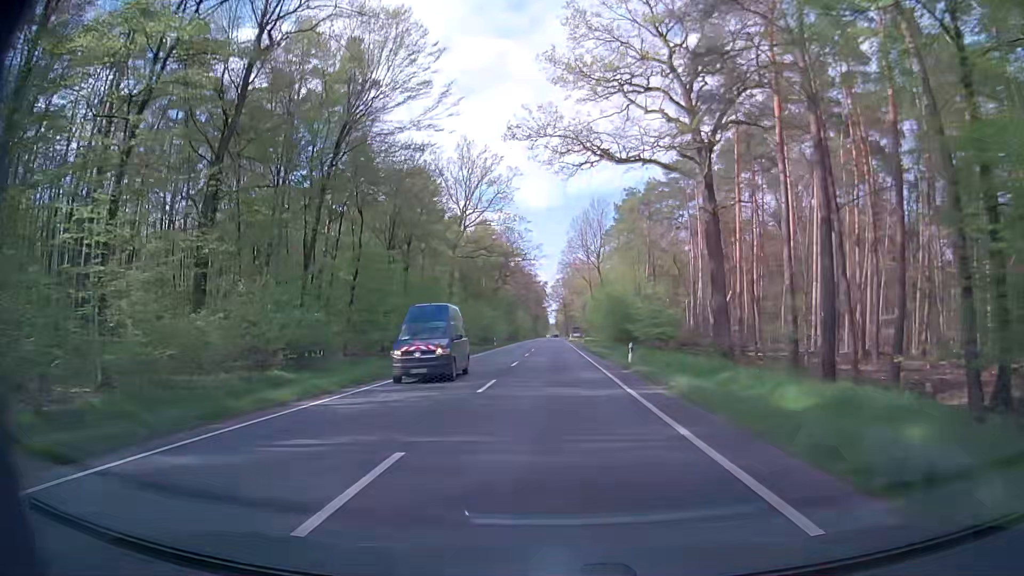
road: primary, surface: asphalt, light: Day
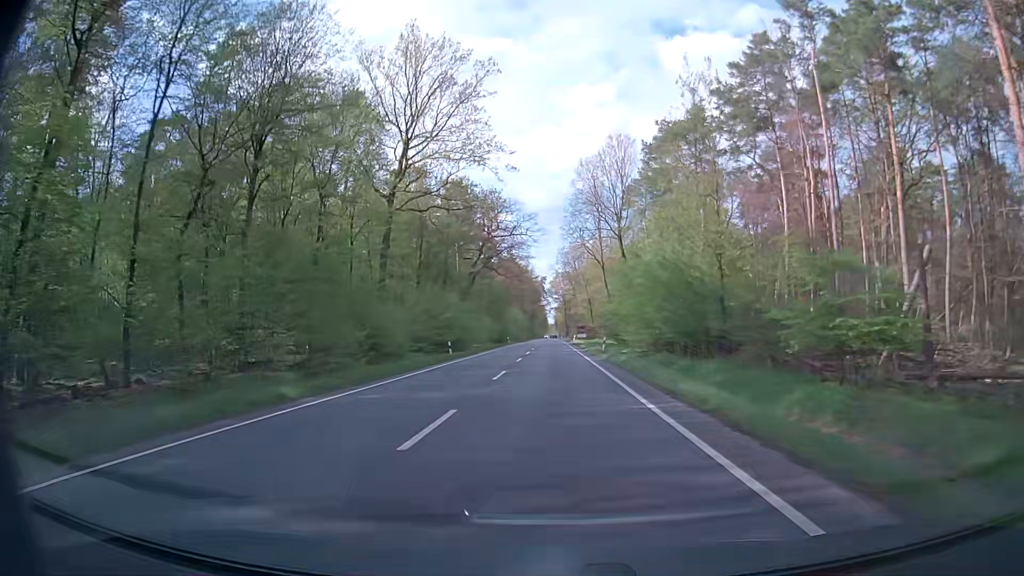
(-0.3, +32.2) m; 0°
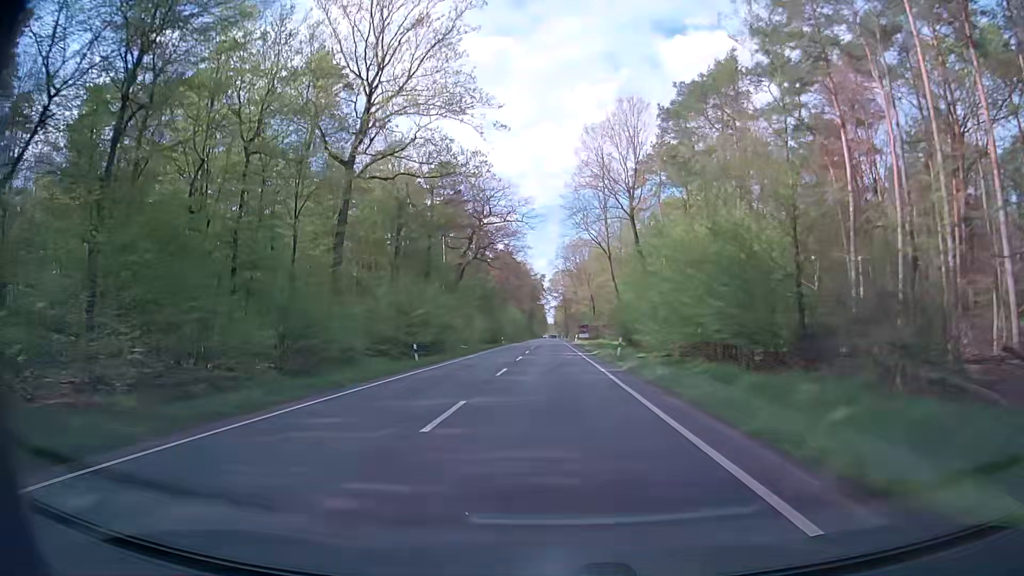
(0.0, +10.7) m; 0°
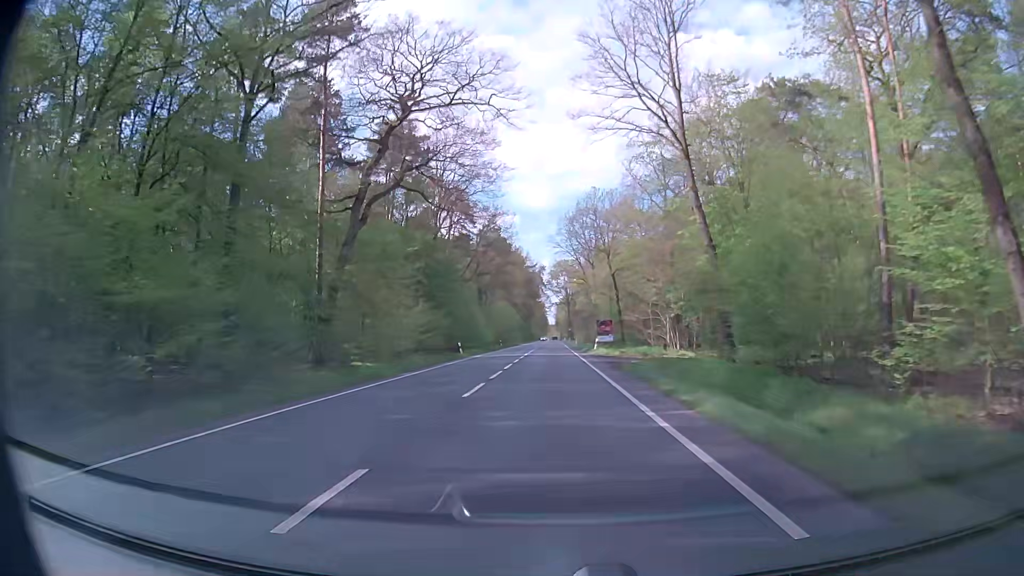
(+0.2, +43.0) m; 0°
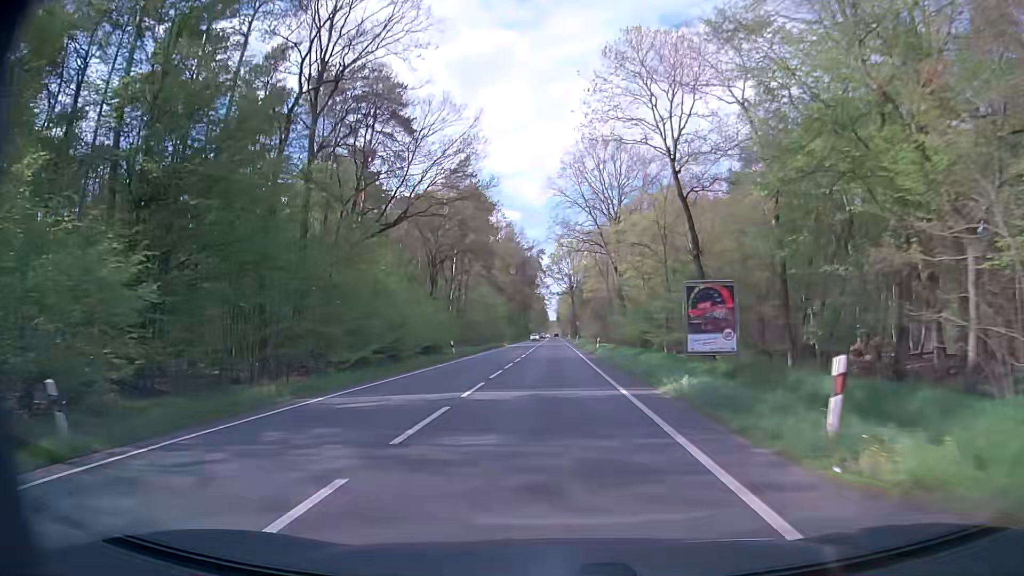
(+0.2, +43.1) m; 0°
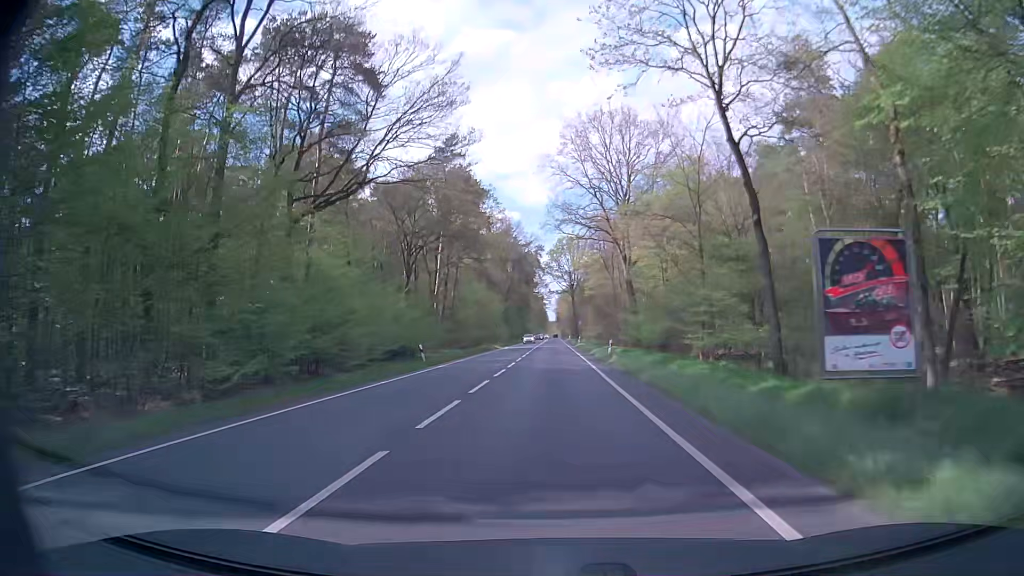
(0.0, +10.8) m; 0°
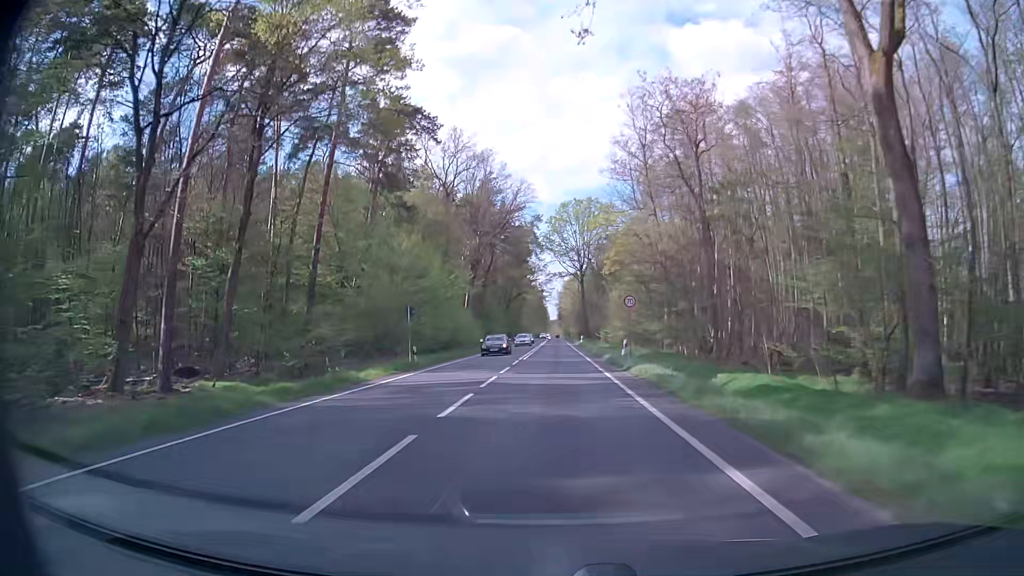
(-0.3, +54.0) m; -1°
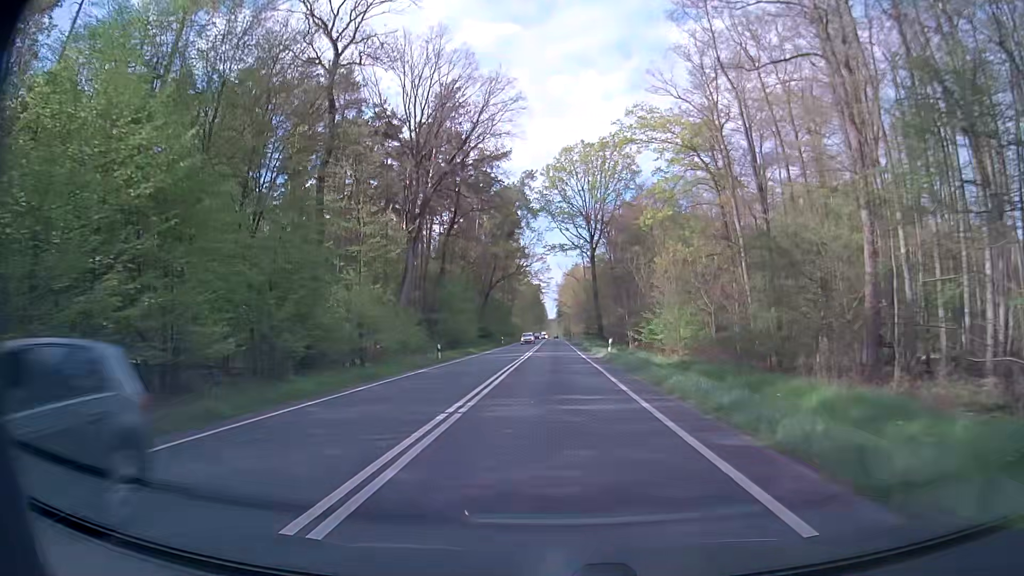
(+0.2, +43.1) m; 0°
(0, +10) (0, +20) (0, +30) (+1, +40) (+1, +50) (+1, +60) (+1, +70) (+1, +80) (+1, +90) (+2, +100) m
